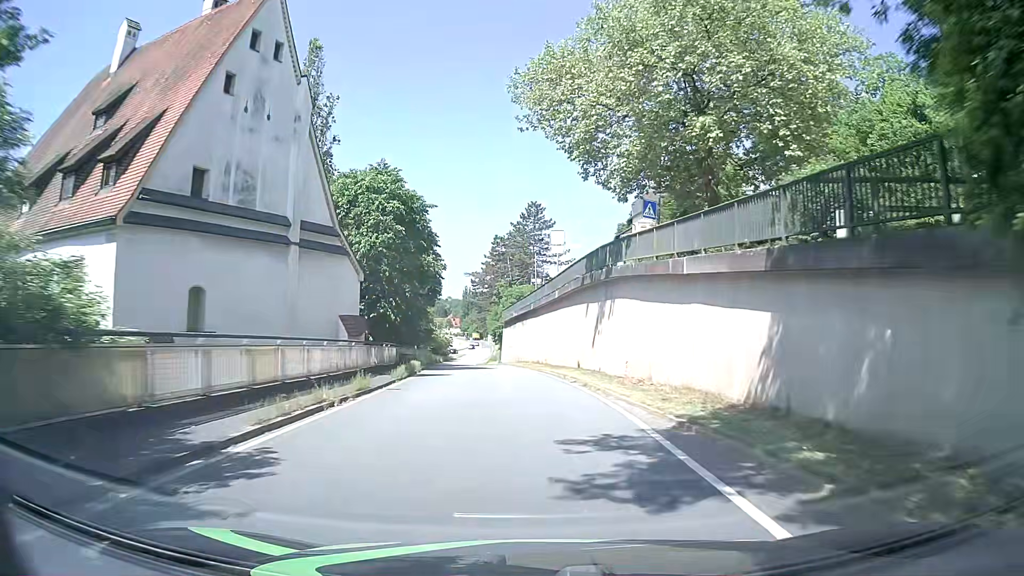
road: primary_link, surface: asphalt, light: Day
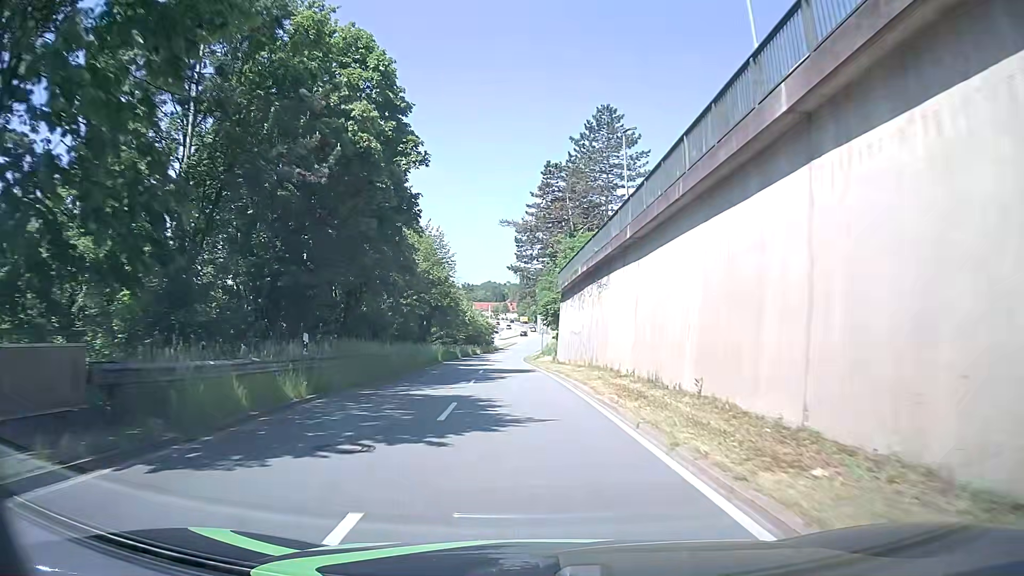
(-1.2, +31.5) m; -5°
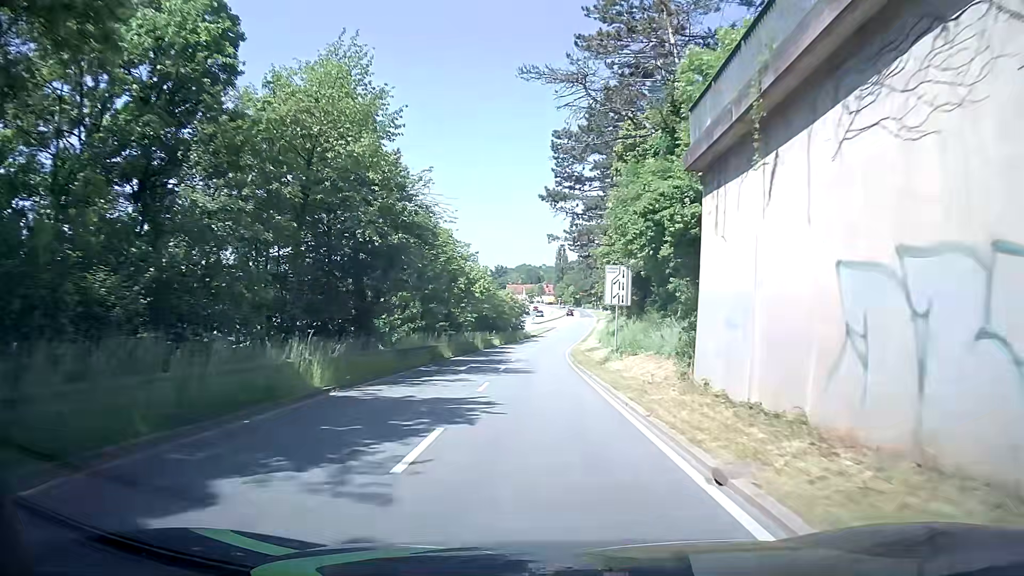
(-0.9, +31.8) m; -3°
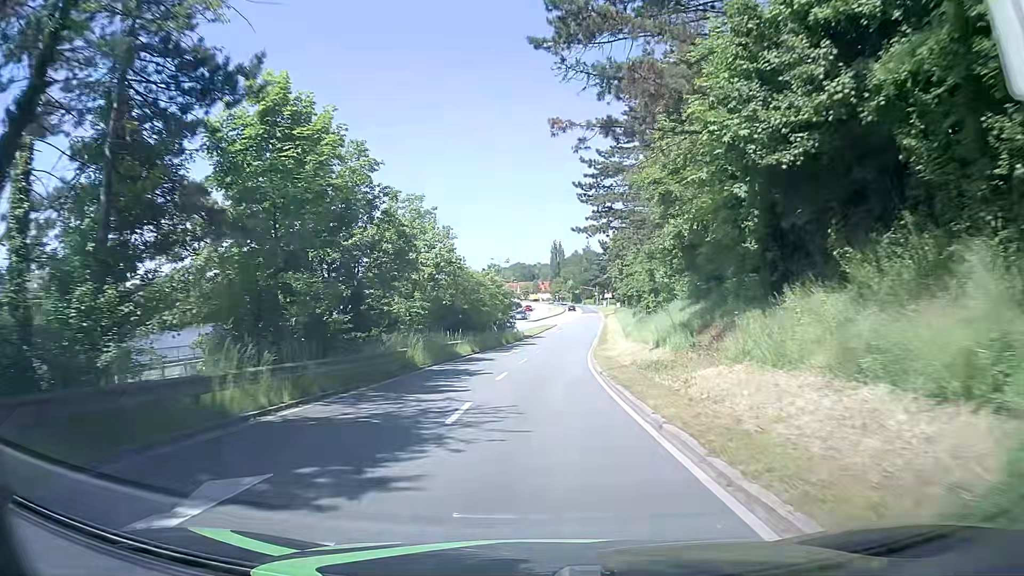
(0.0, +23.4) m; 0°
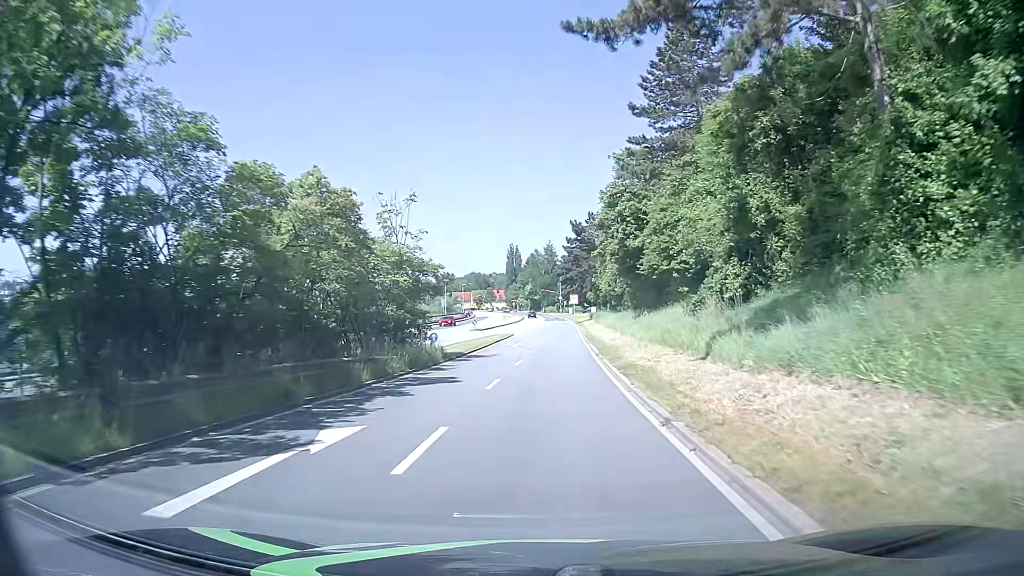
(+0.5, +30.5) m; +3°
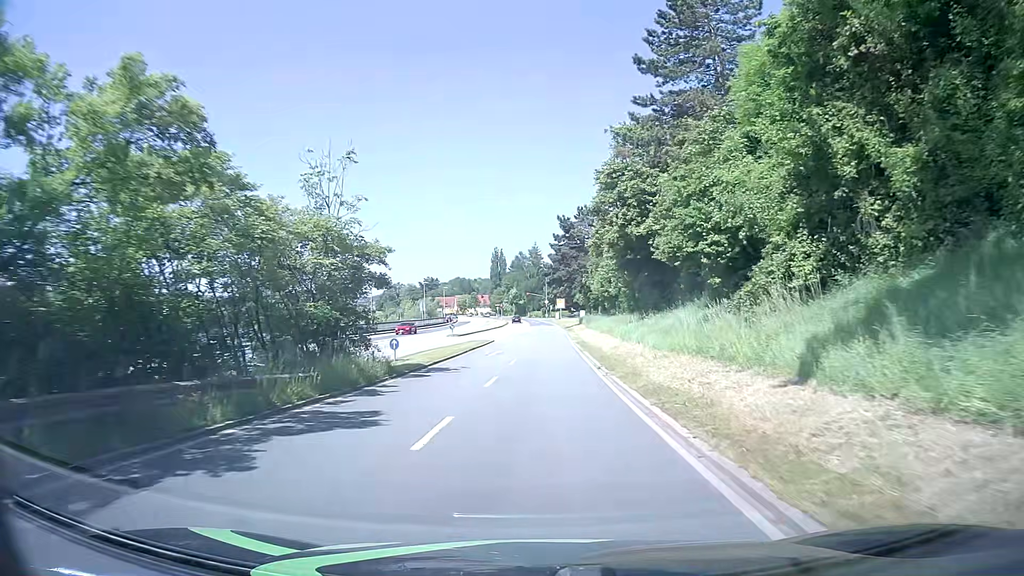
(+0.1, +7.6) m; +1°
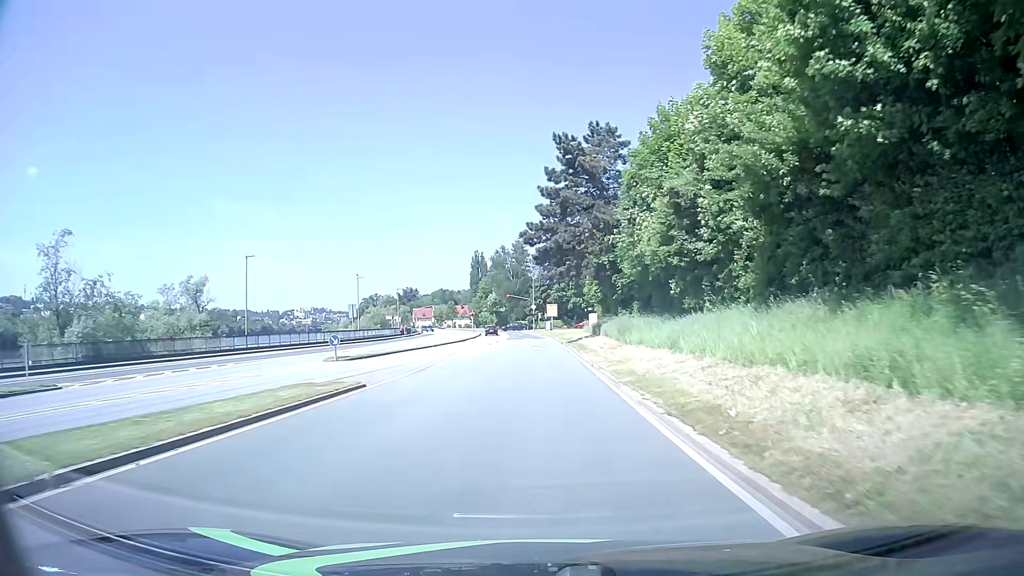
(+0.7, +37.3) m; +2°
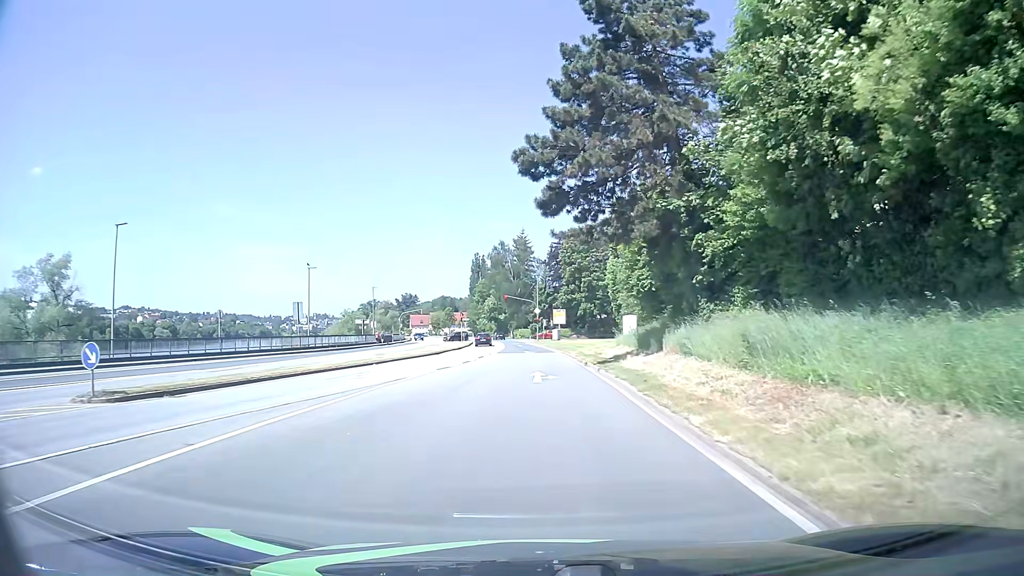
(-0.1, +20.0) m; 0°
(0, +10) (0, +20) (0, +30) (-1, +40) (-1, +50) (-1, +60) (-2, +70) (-3, +80) (-3, +90) (-4, +100) m
